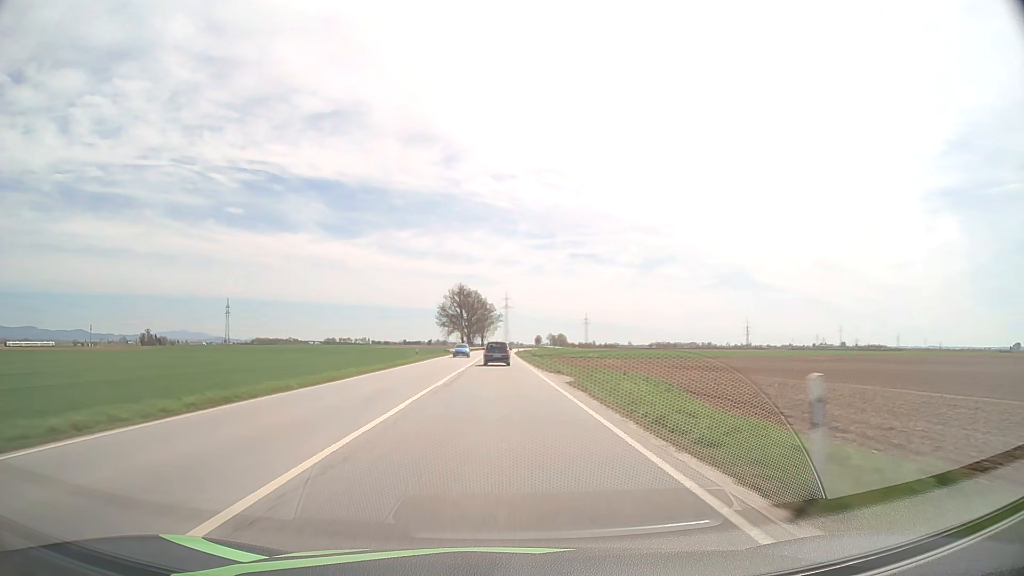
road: primary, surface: asphalt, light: Day
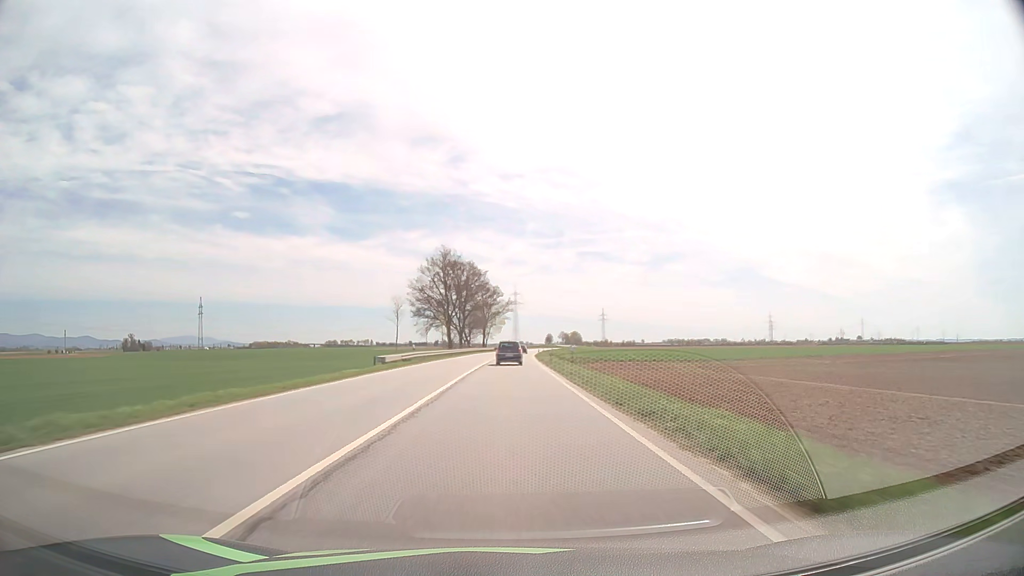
(-0.5, +60.2) m; -1°
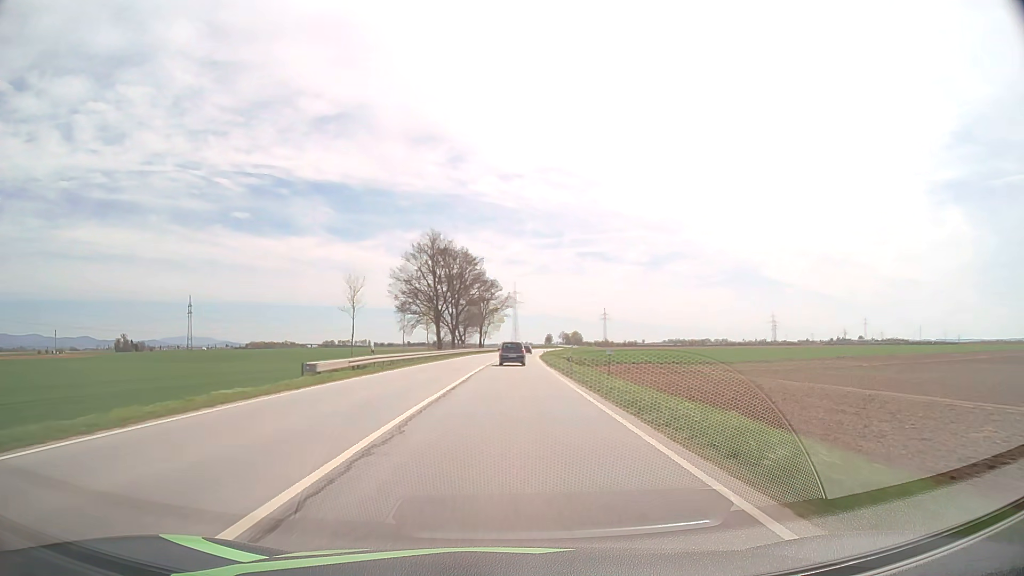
(0.0, +15.0) m; 0°
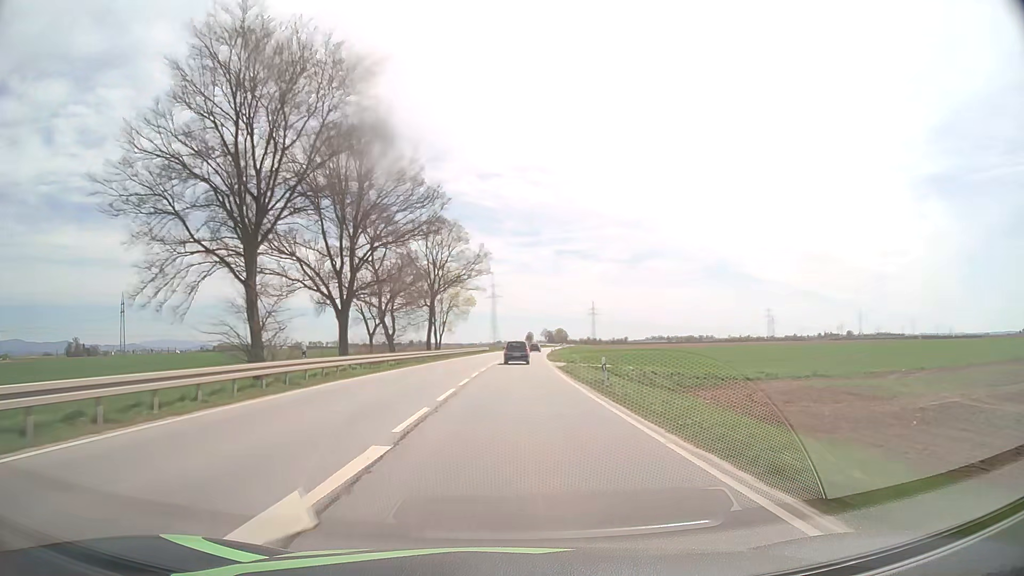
(+0.8, +60.0) m; +2°
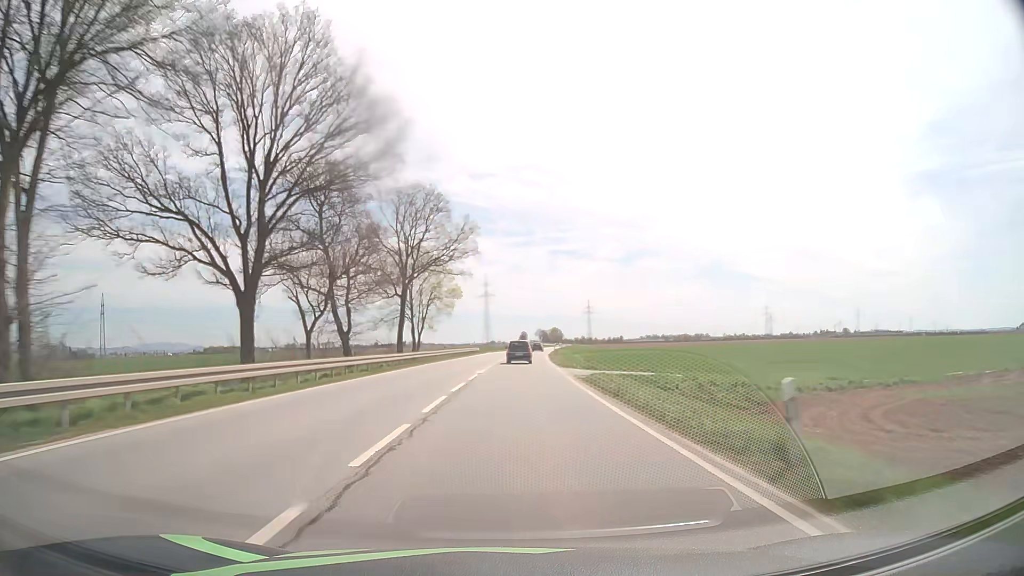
(+0.1, +15.0) m; 0°
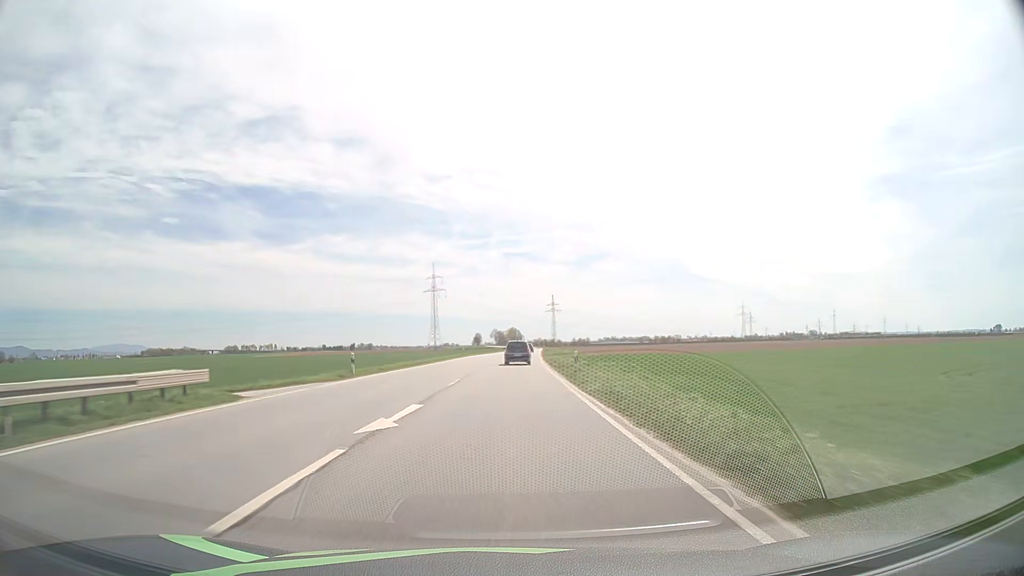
(+2.6, +74.9) m; +4°
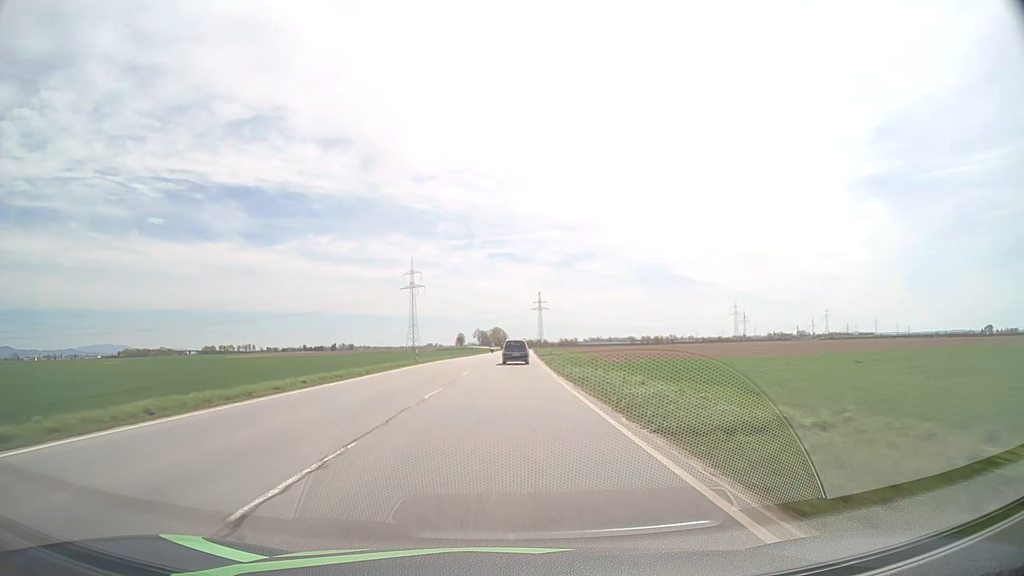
(+0.4, +29.8) m; +2°
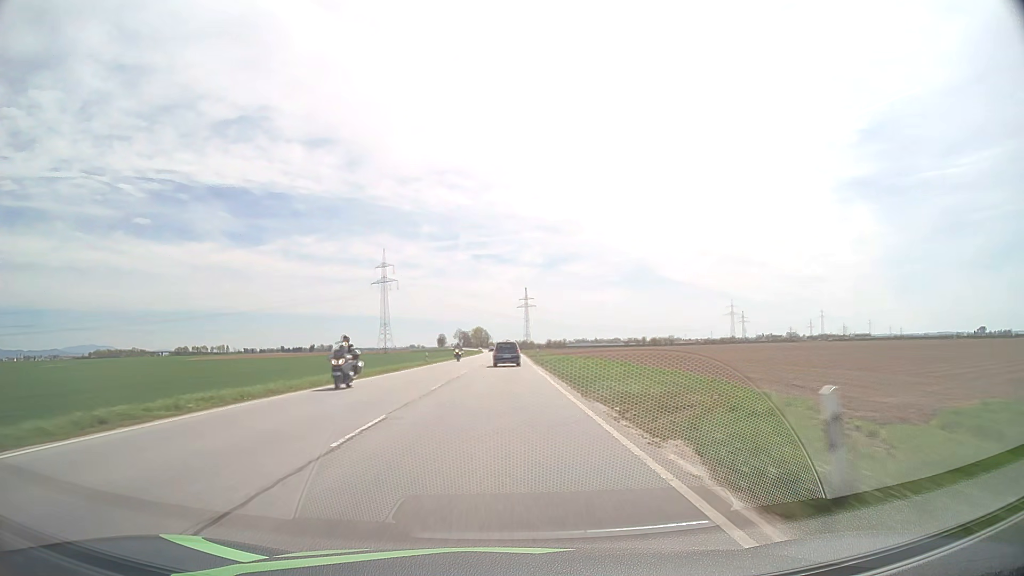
(+0.7, +44.0) m; +1°
(0, +10) (0, +20) (0, +30) (0, +40) (0, +50) (0, +60) (0, +70) (0, +80) (0, +90) (0, +100) m
